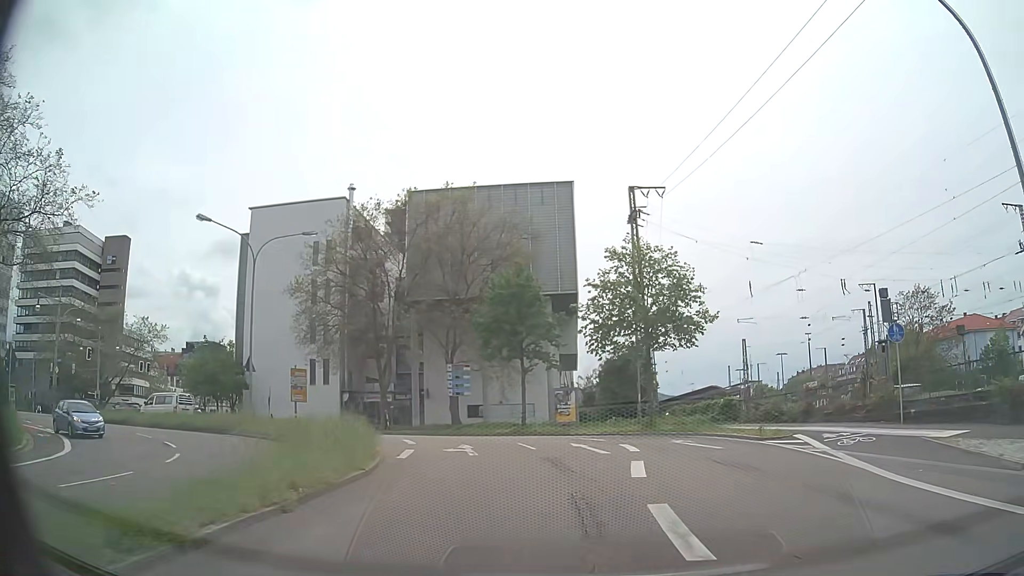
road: secondary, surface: asphalt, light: Day
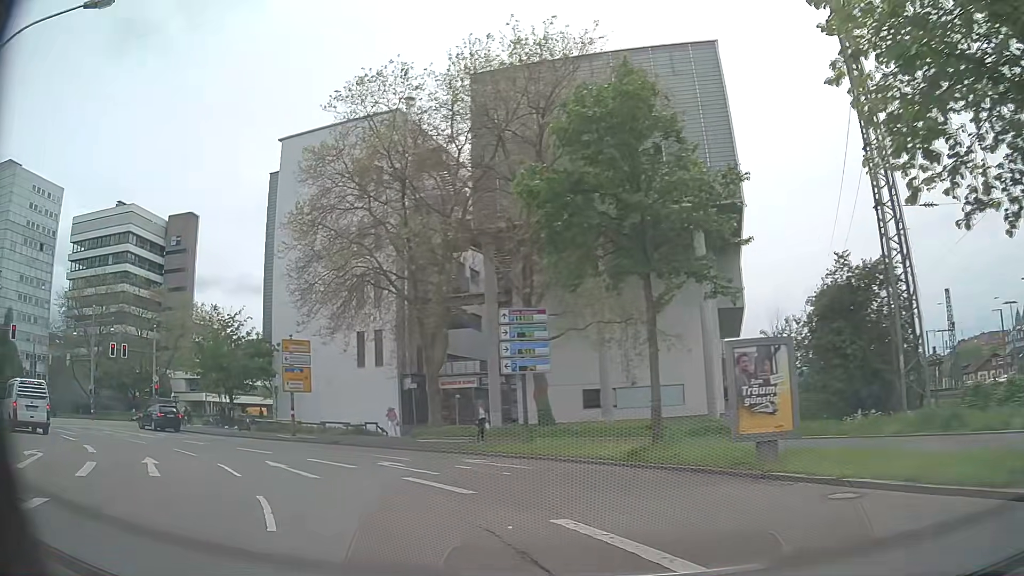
(-0.5, +23.5) m; -14°
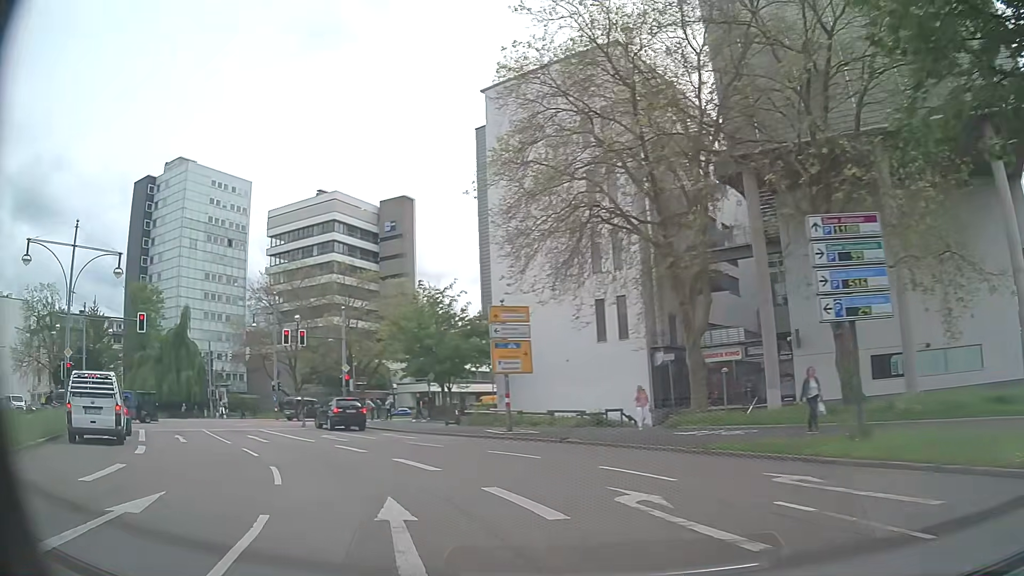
(-1.5, +8.8) m; -21°
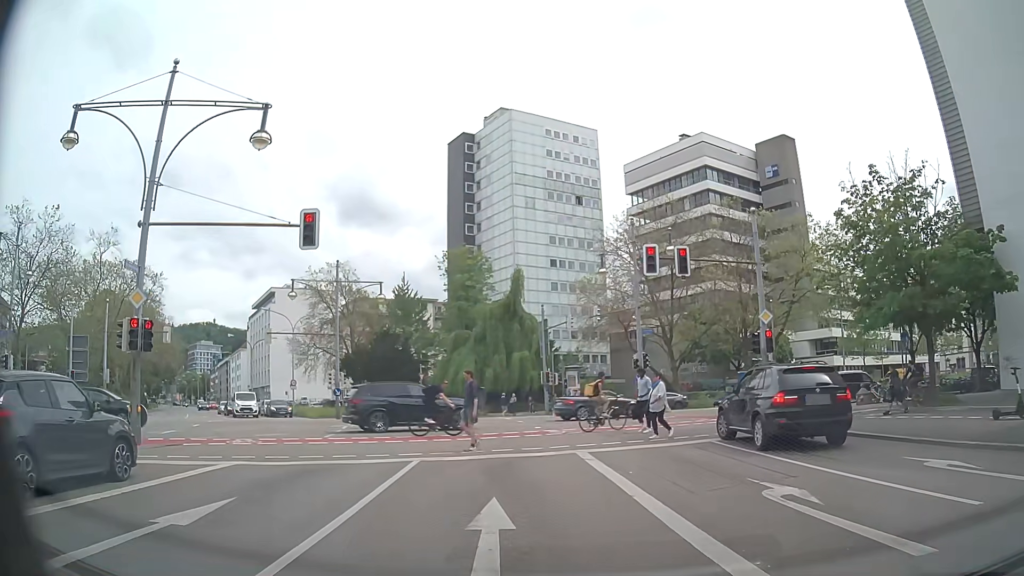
(-6.5, +19.3) m; -32°
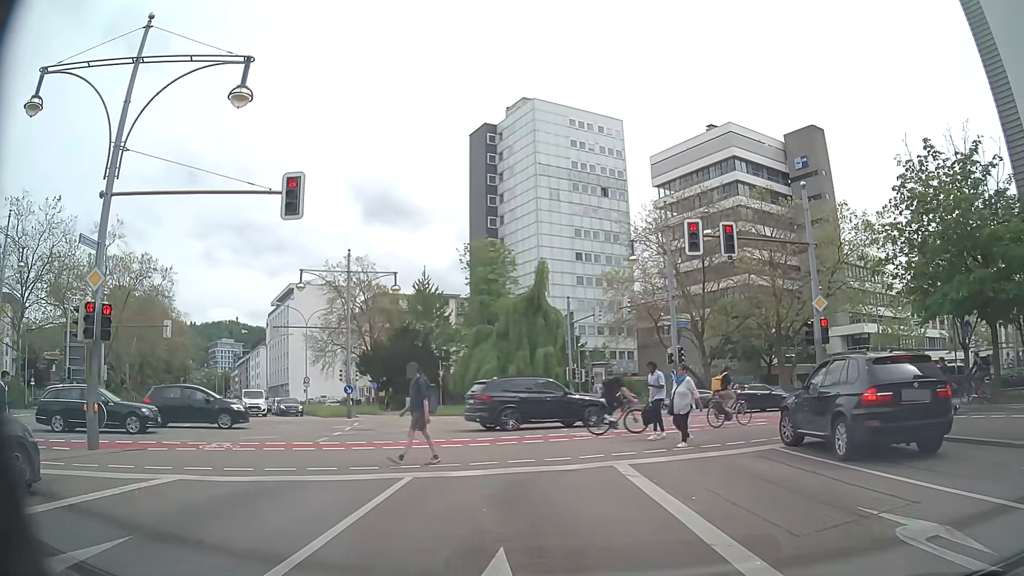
(0.0, +2.8) m; -1°
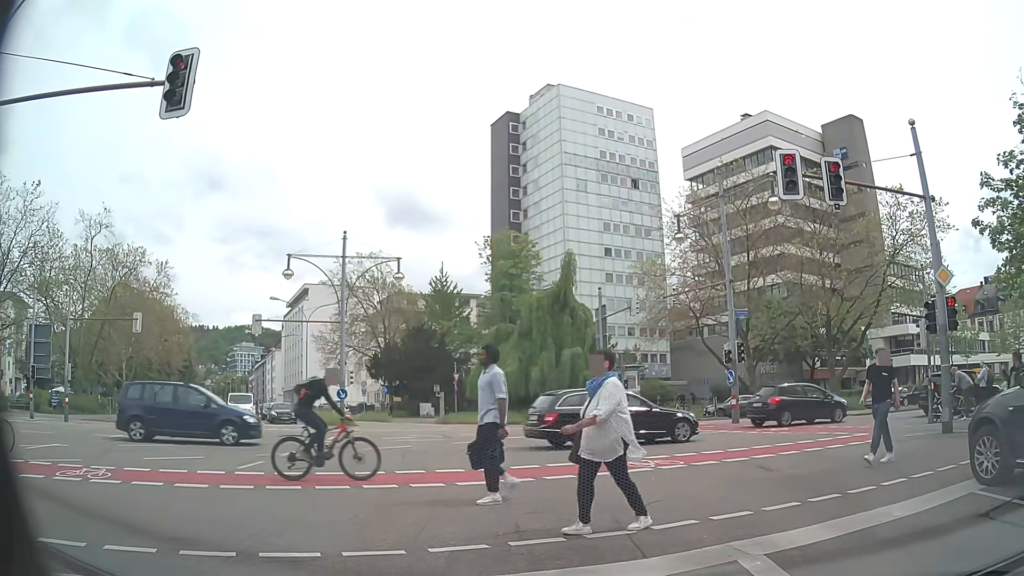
(-0.2, +5.8) m; -4°
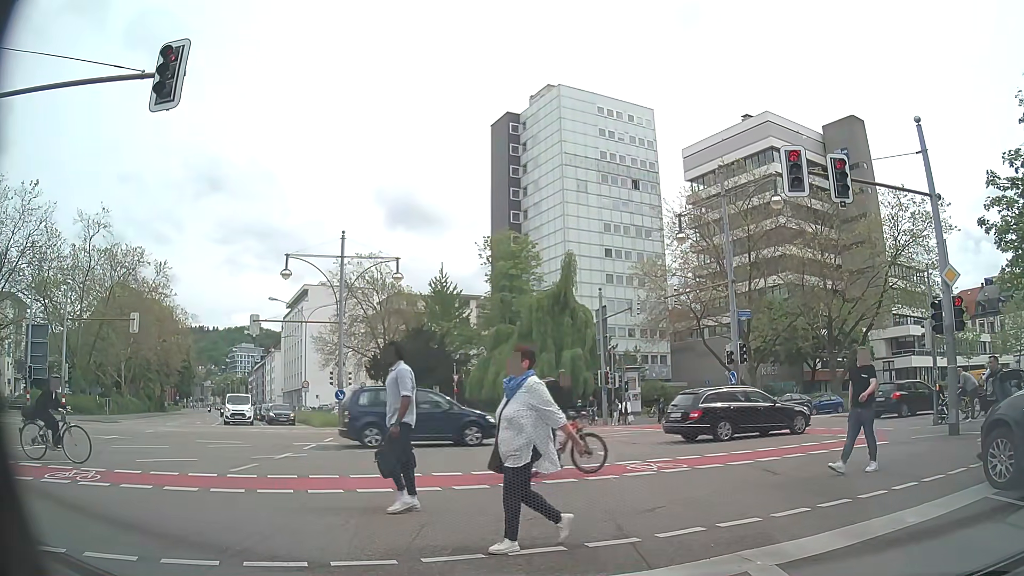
(0.0, +0.3) m; 0°
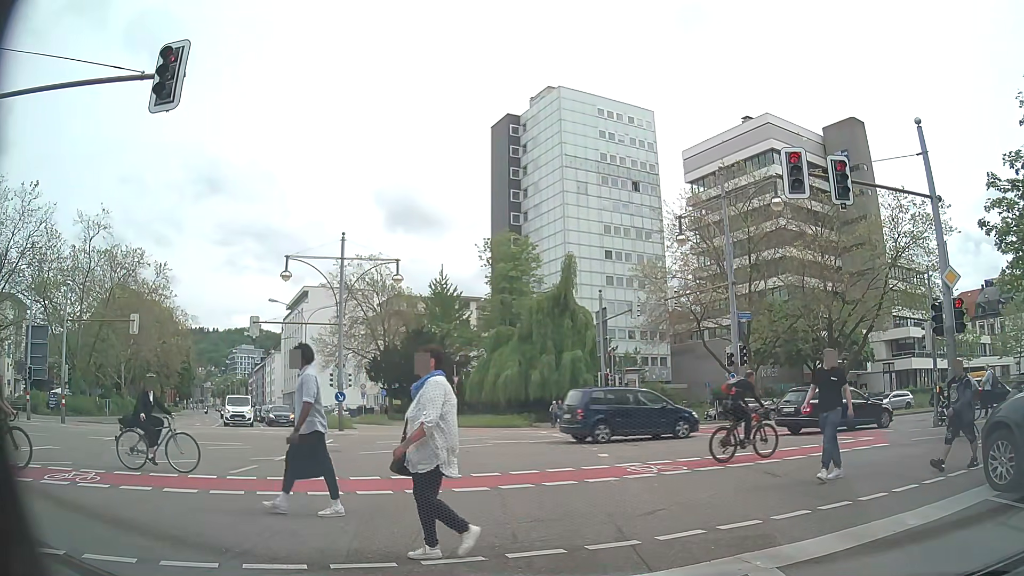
(0.0, +0.1) m; 0°
(0, +10) (0, +20) (-2, +30) (-5, +39) (-9, +48) (-14, +57) (-19, +66) (-24, +74) (-29, +83) (-34, +92) m
